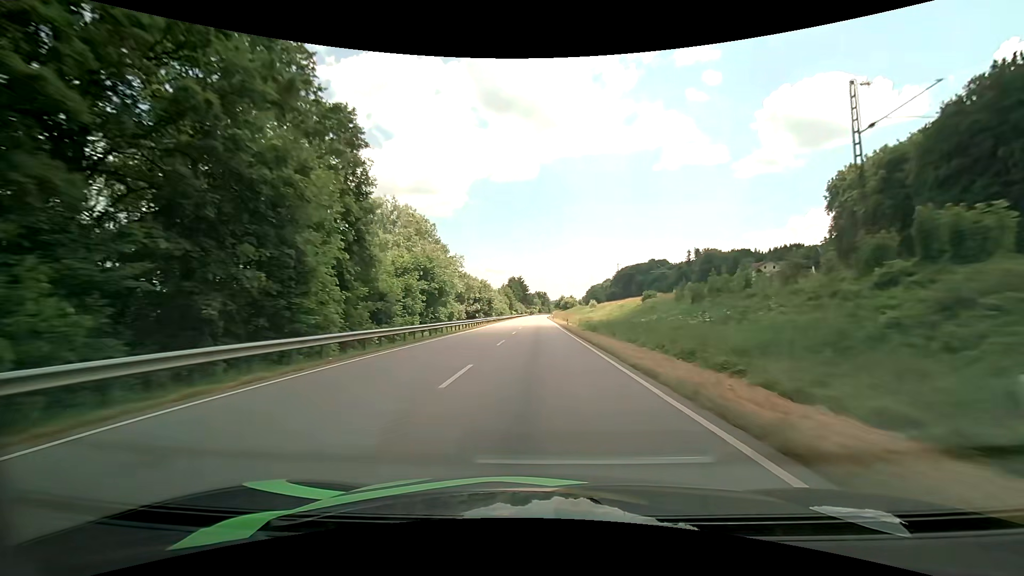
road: primary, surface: asphalt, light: Day
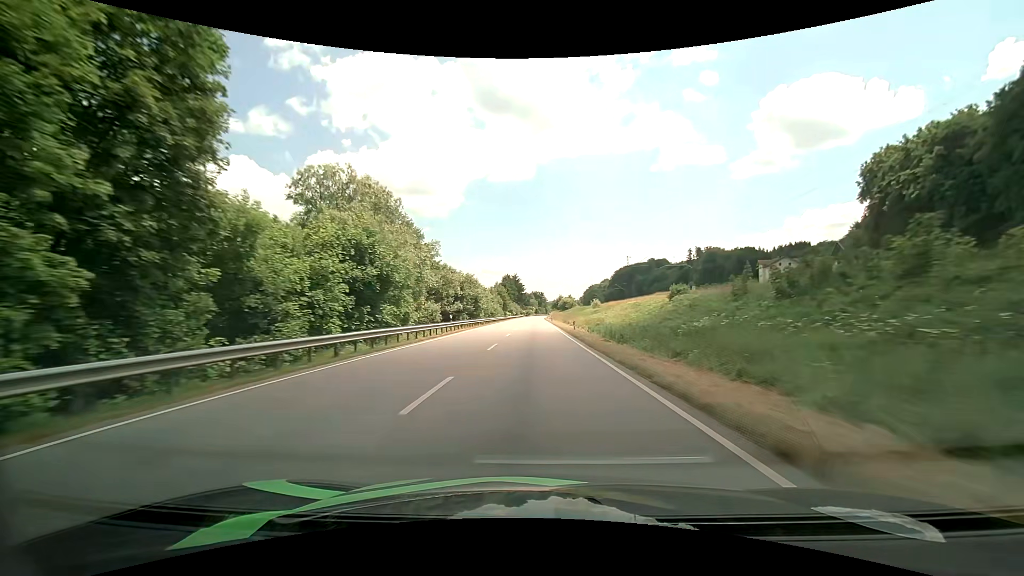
(+0.1, +14.5) m; 0°
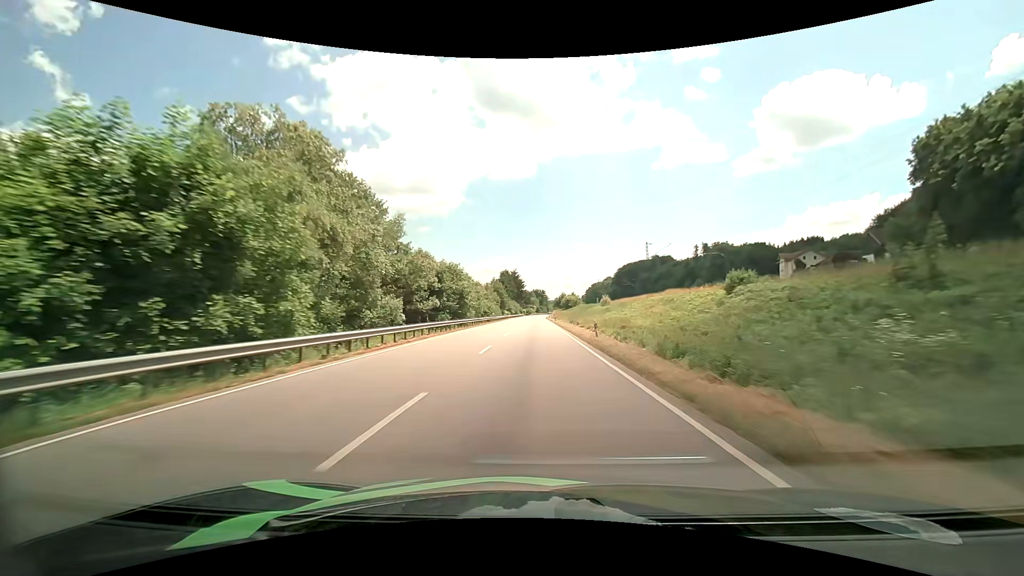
(0.0, +14.6) m; 0°
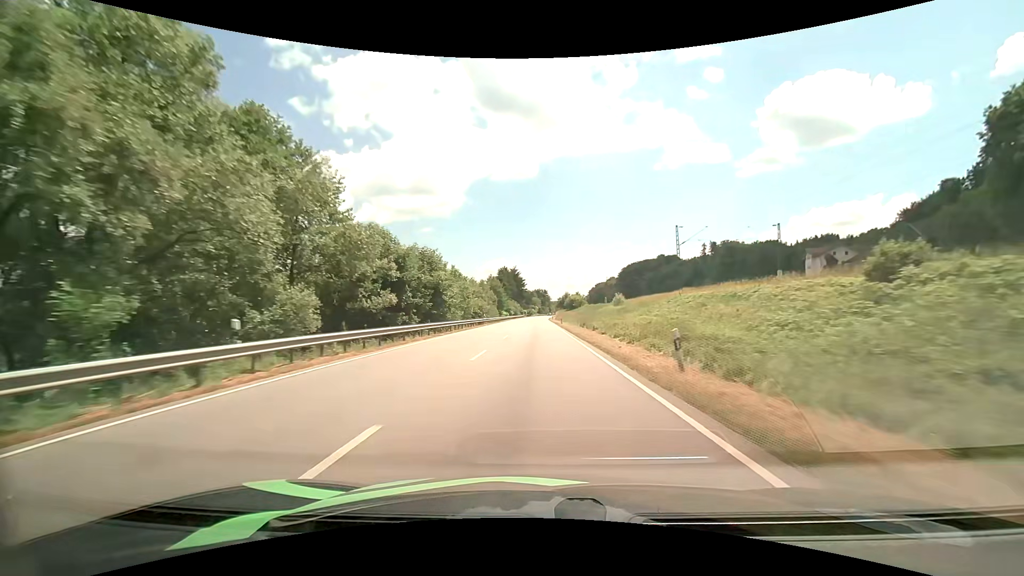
(0.0, +14.7) m; 0°
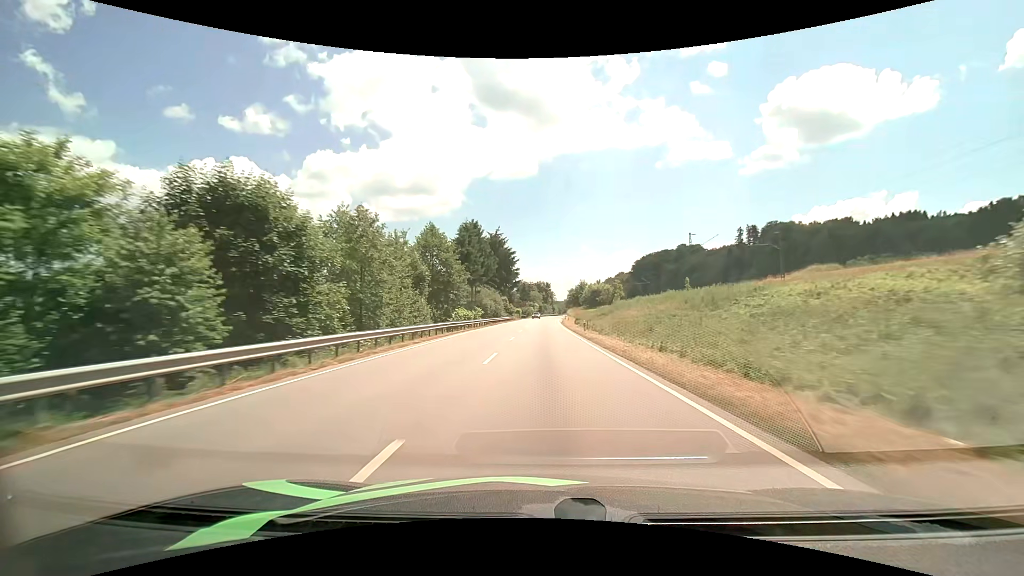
(-0.5, +74.2) m; 0°
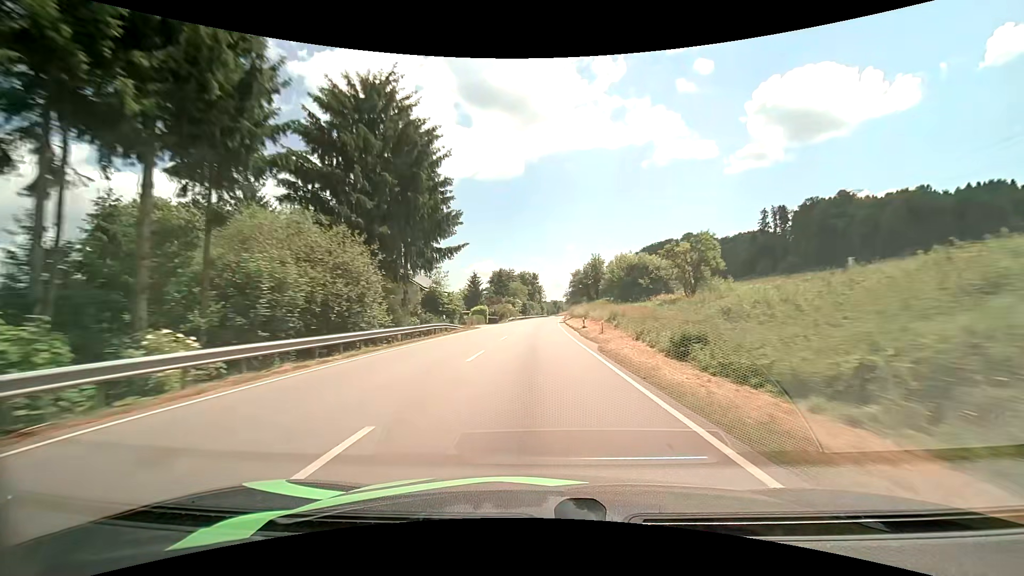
(+0.8, +60.6) m; +2°
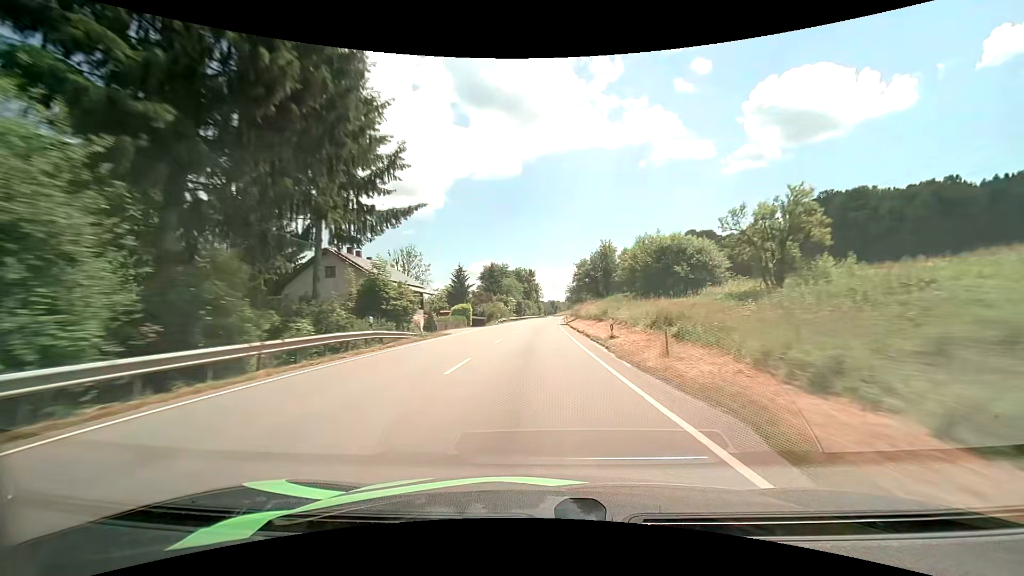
(0.0, +15.2) m; 0°
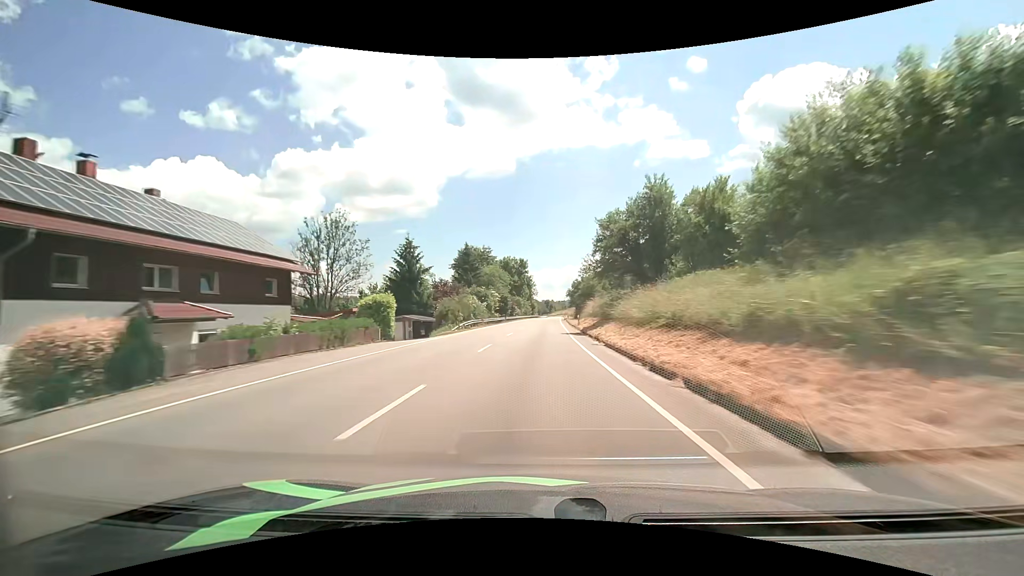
(+0.2, +30.4) m; +1°
(0, +10) (0, +20) (0, +30) (0, +40) (0, +50) (+1, +60) (+1, +70) (+2, +80) (+2, +90) (+2, +100) m
